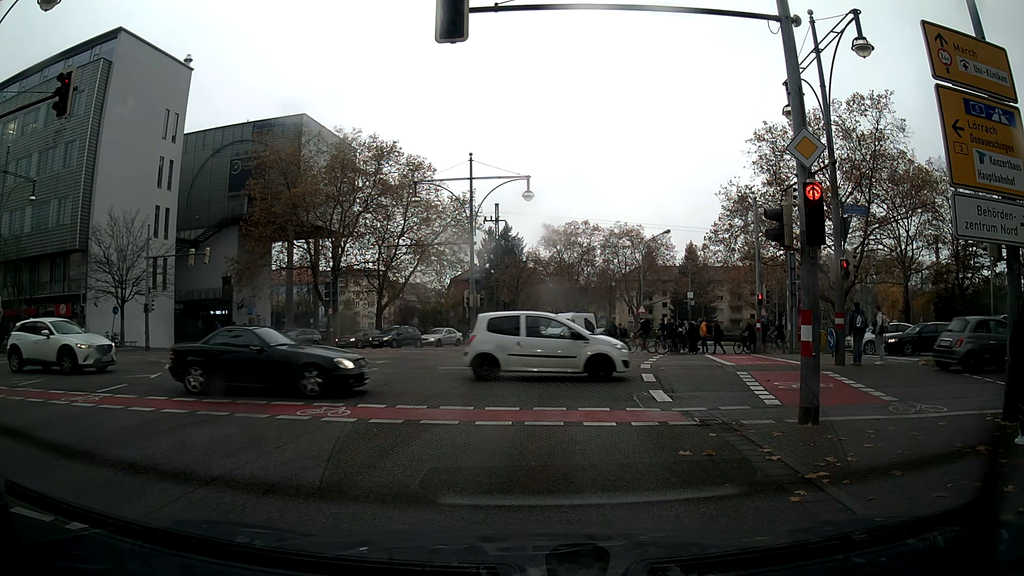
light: Day
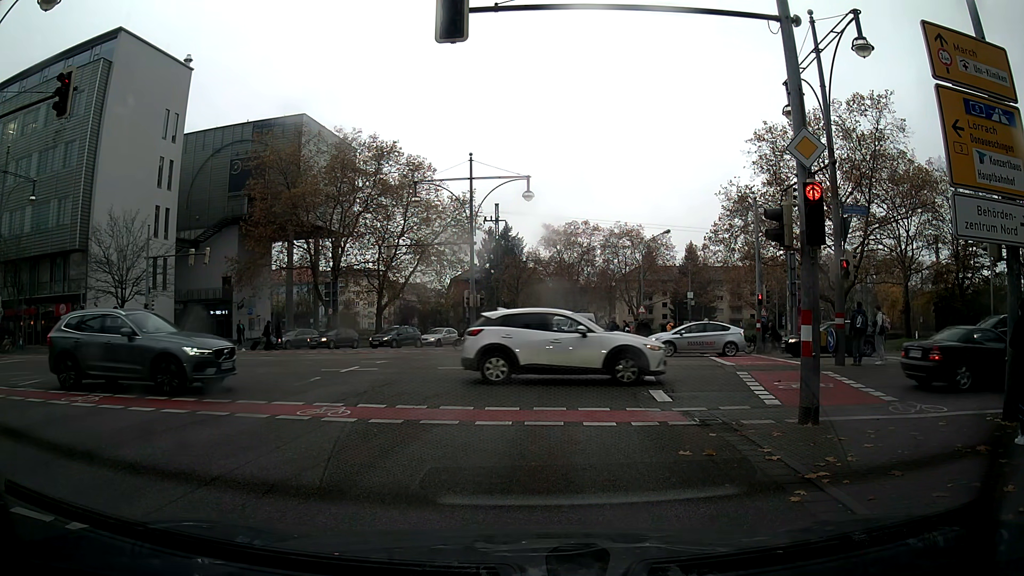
(0.0, 0.0) m; 0°
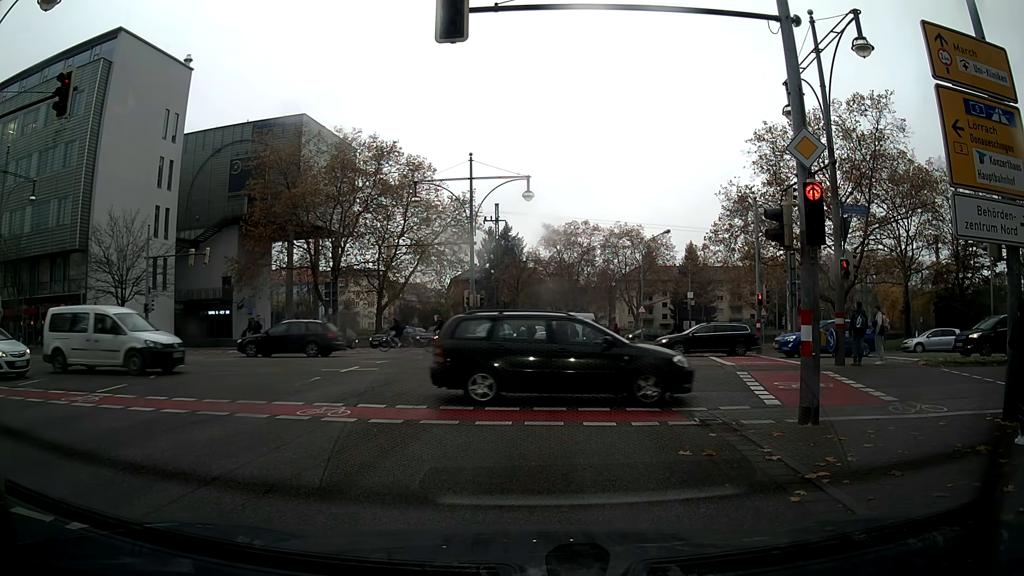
(0.0, 0.0) m; 0°
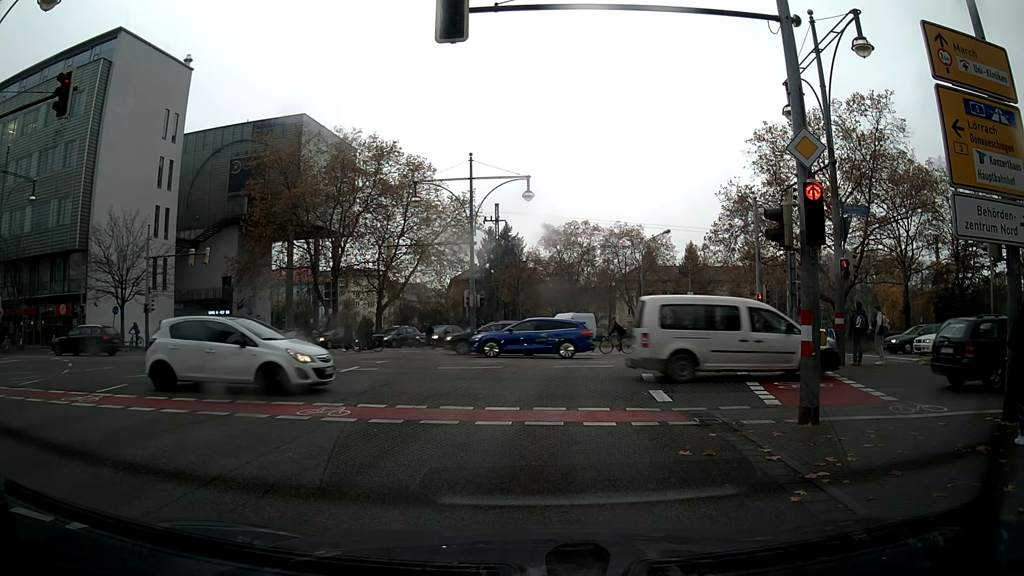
(0.0, 0.0) m; 0°
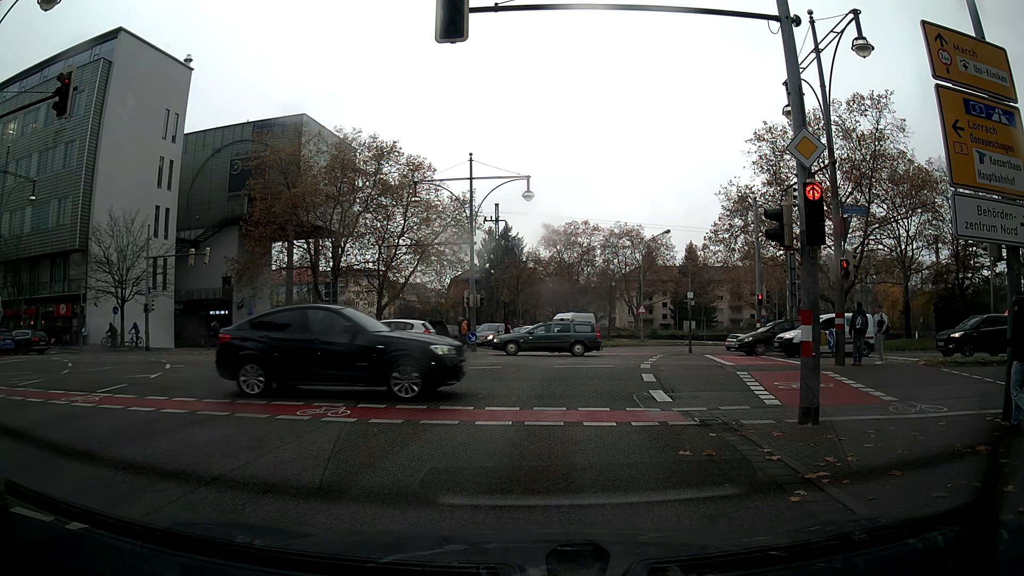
(0.0, 0.0) m; 0°
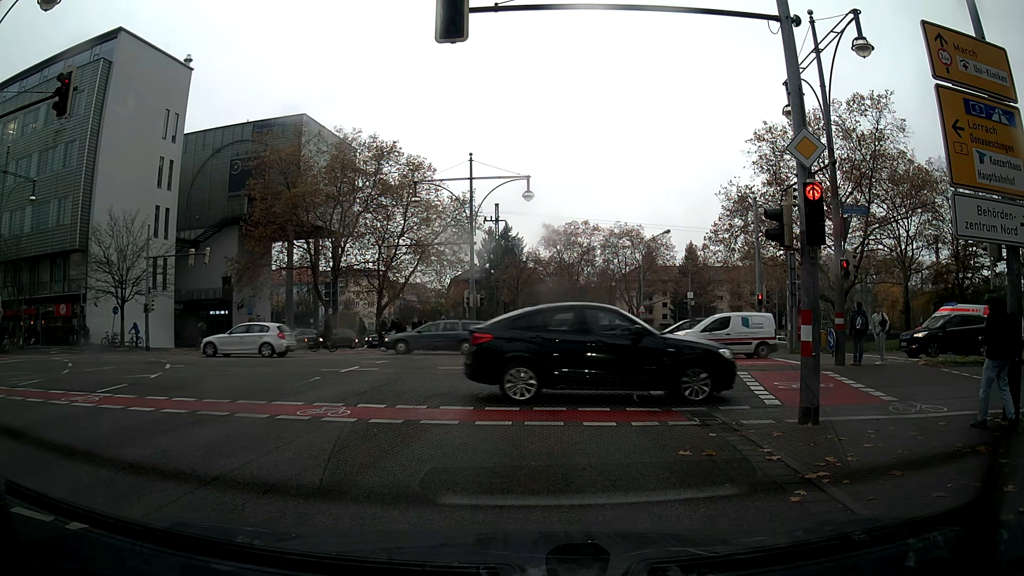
(0.0, 0.0) m; 0°
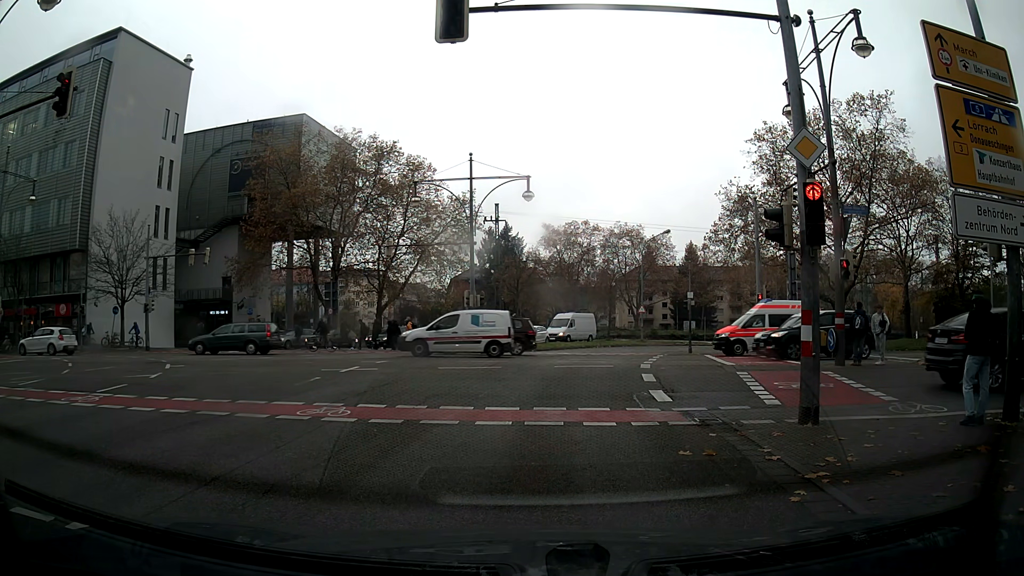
(0.0, 0.0) m; 0°
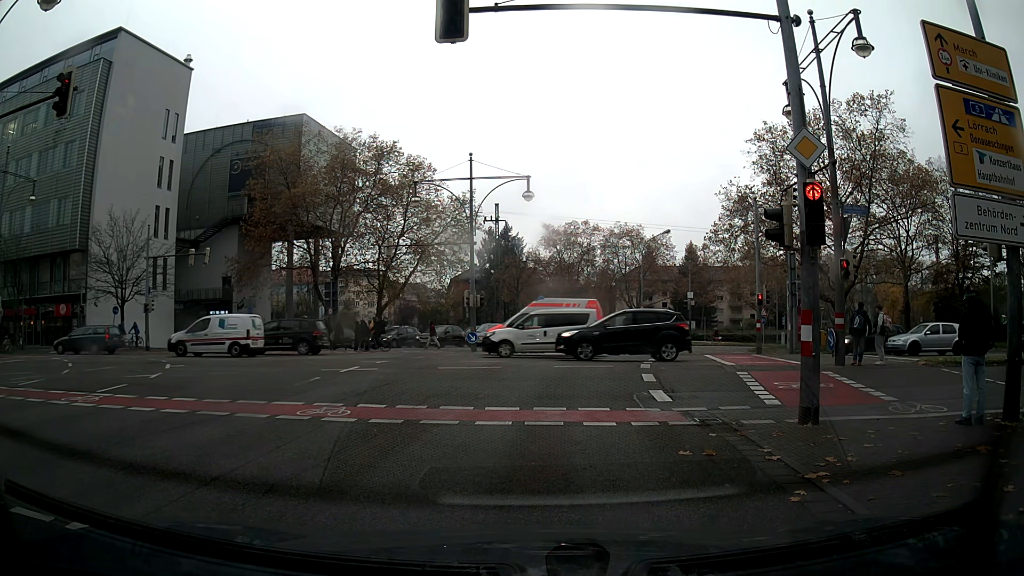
(0.0, 0.0) m; 0°
